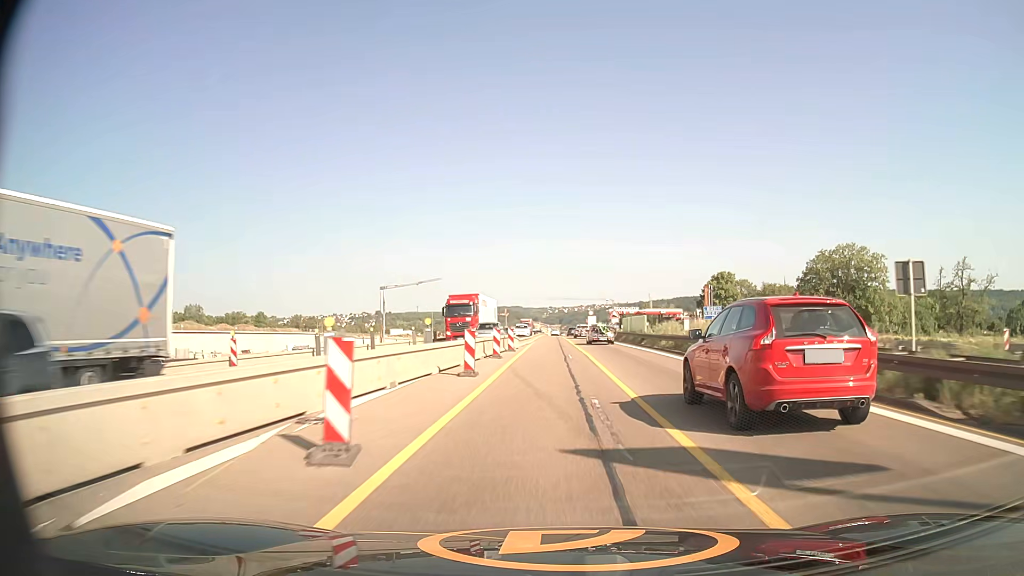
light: Day
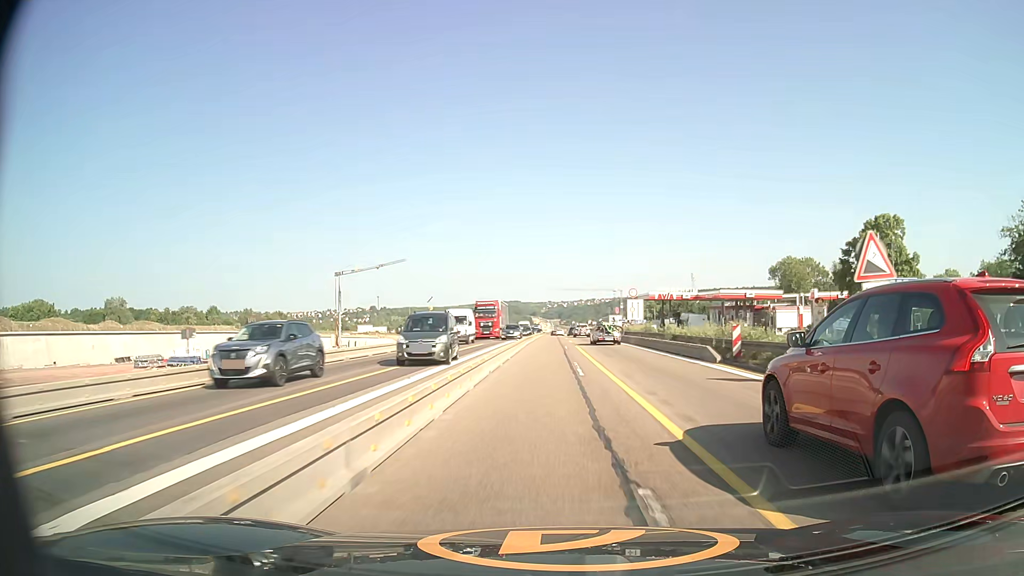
(+0.1, +59.9) m; 0°
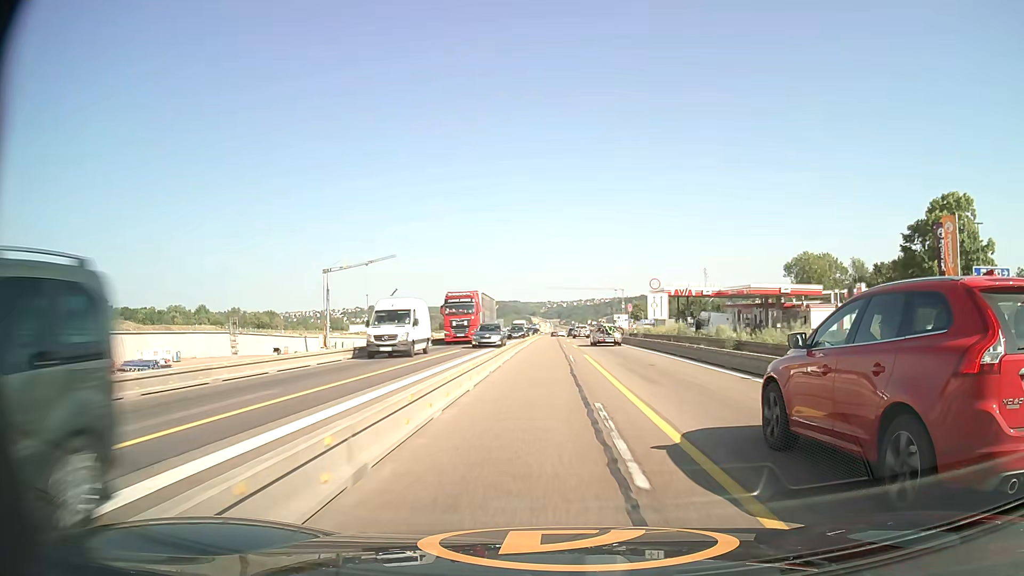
(0.0, +11.8) m; 0°
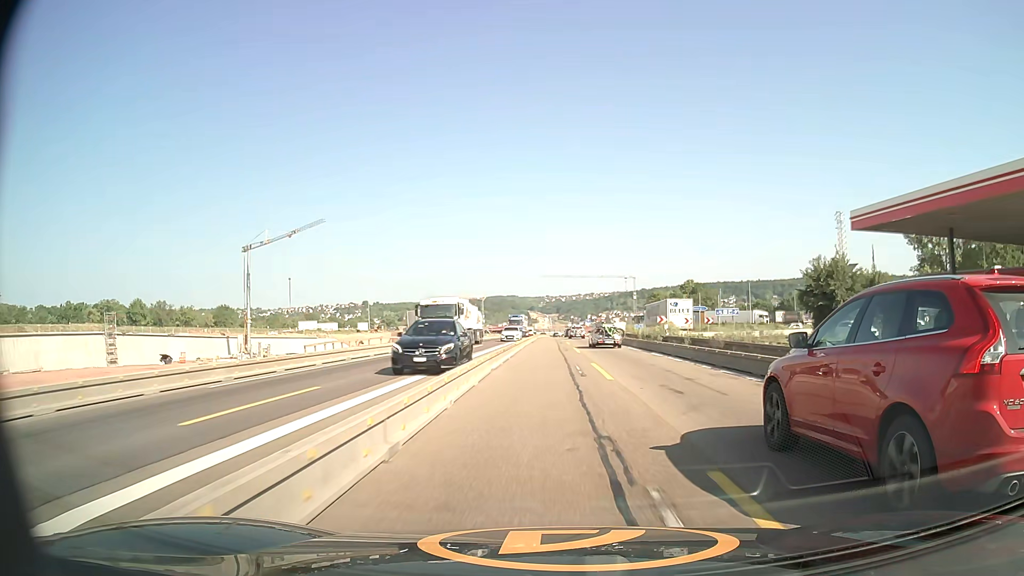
(0.0, +59.0) m; 0°
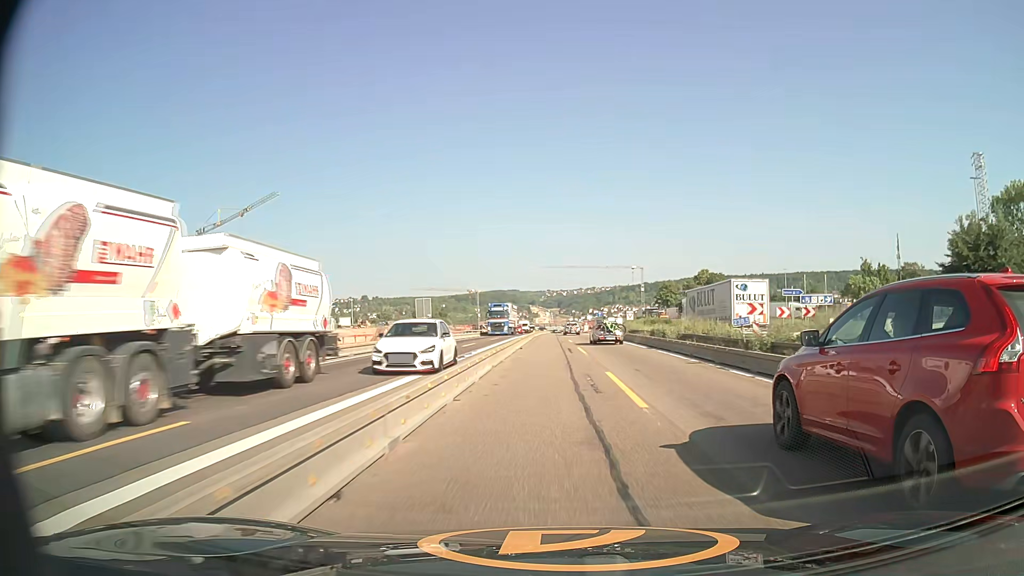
(-0.1, +23.8) m; 0°
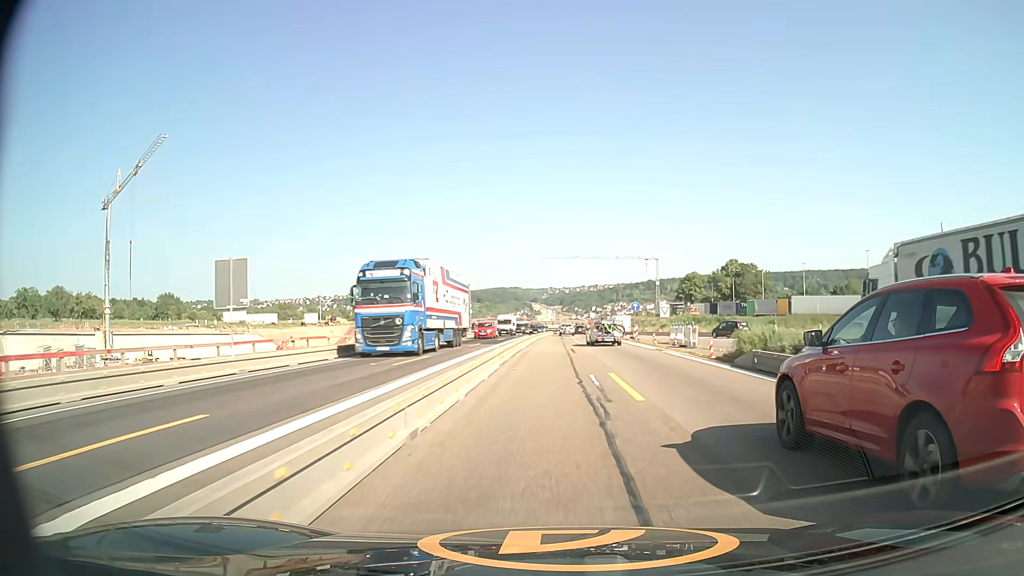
(-0.1, +35.5) m; 0°
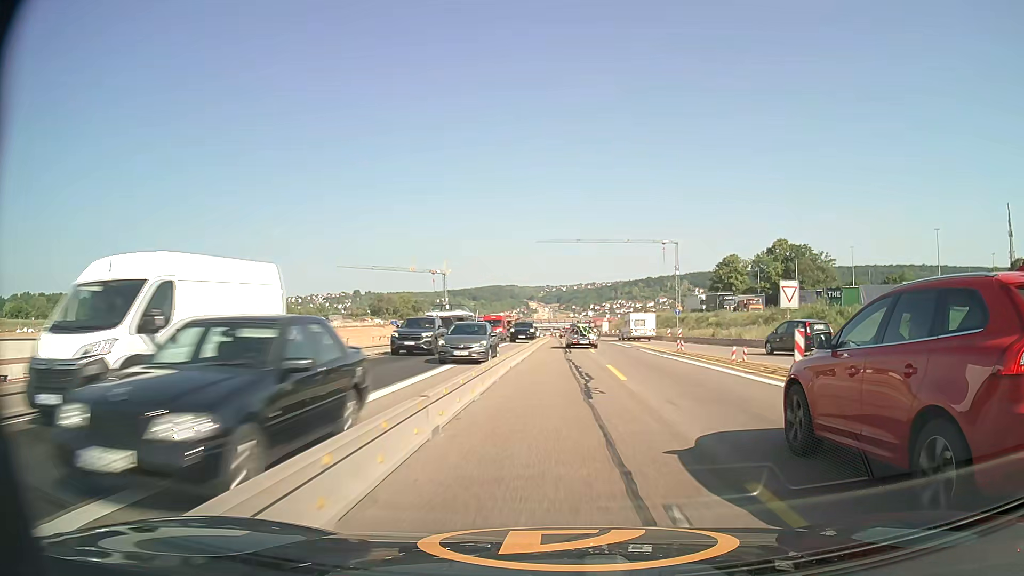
(+0.1, +47.6) m; 0°
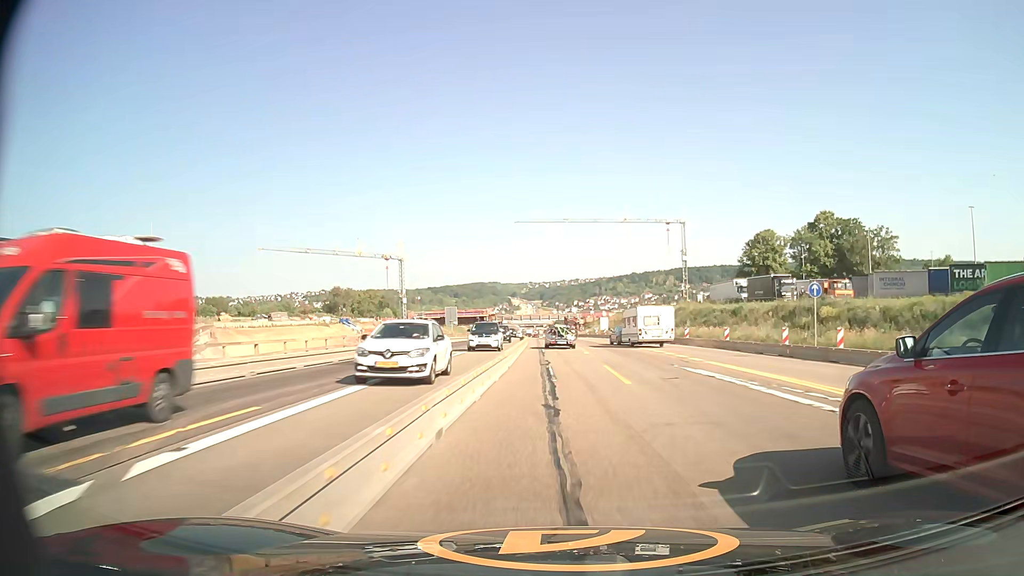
(+0.3, +36.4) m; +1°
(0, +10) (0, +20) (0, +30) (0, +40) (0, +50) (-1, +60) (-1, +70) (-2, +80) (-2, +90) (-3, +100) m
